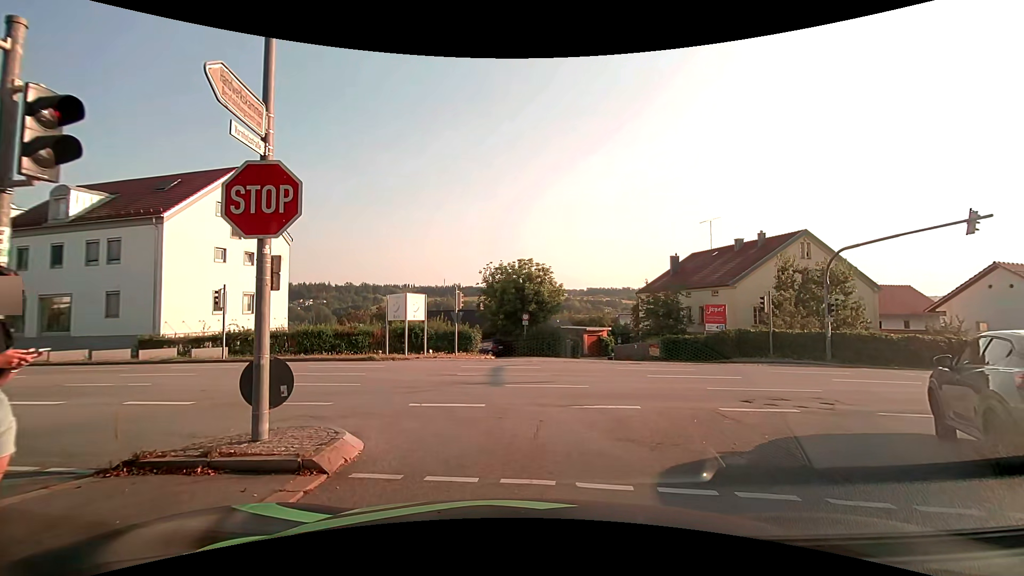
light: Day
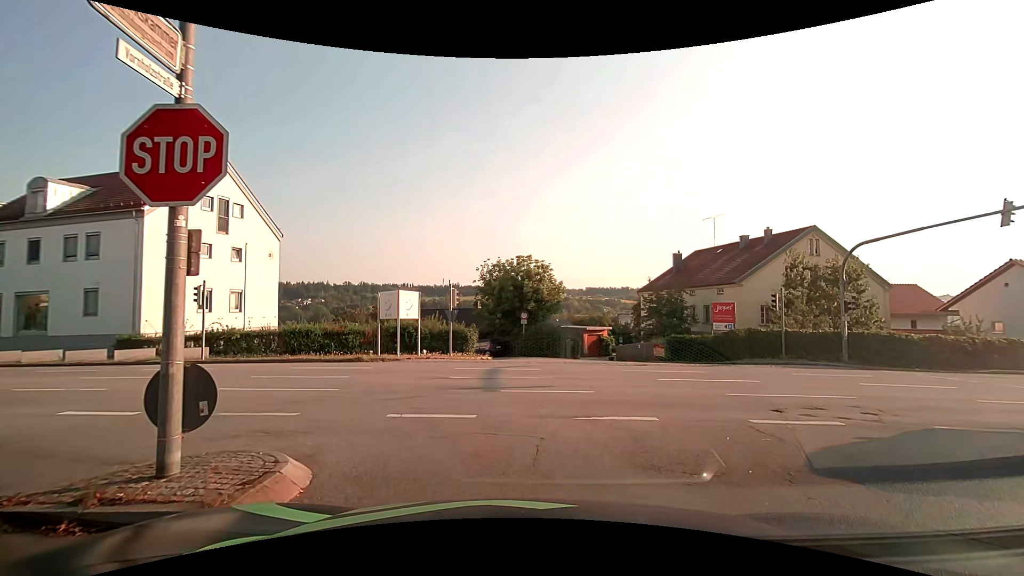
(0.0, +1.5) m; +1°
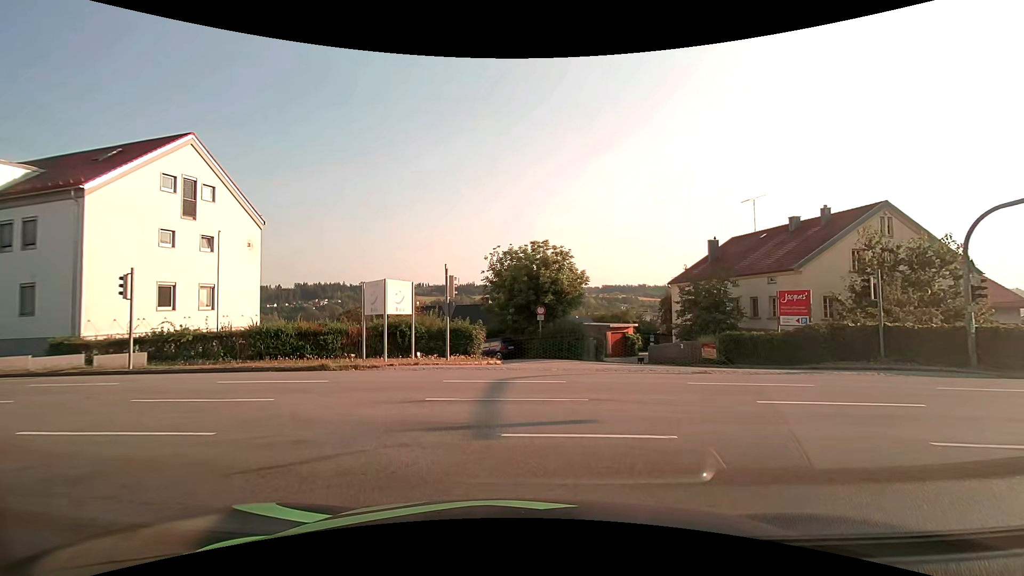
(0.0, +5.4) m; -2°
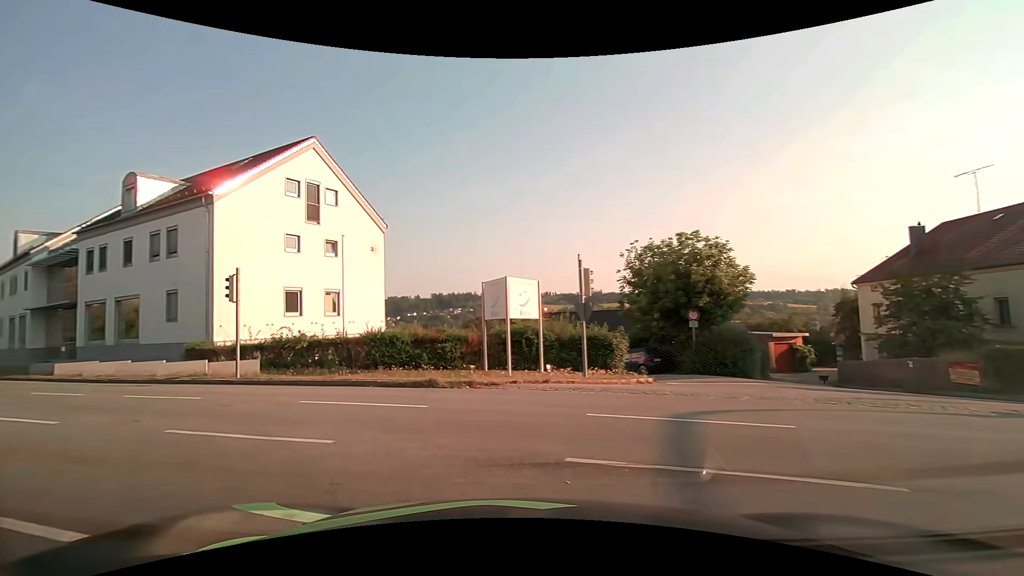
(-0.5, +4.3) m; -15°
